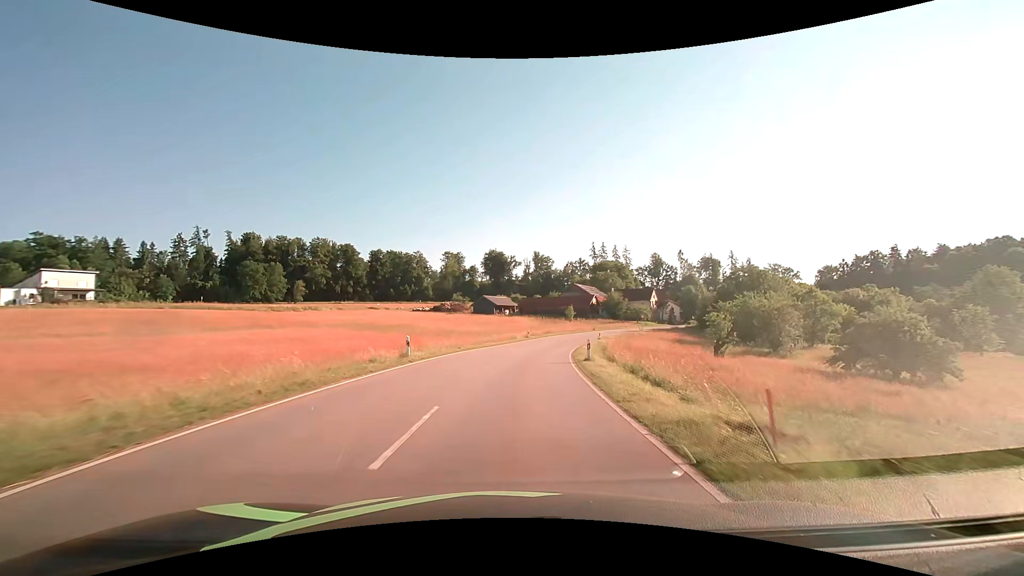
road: tertiary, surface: asphalt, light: Day
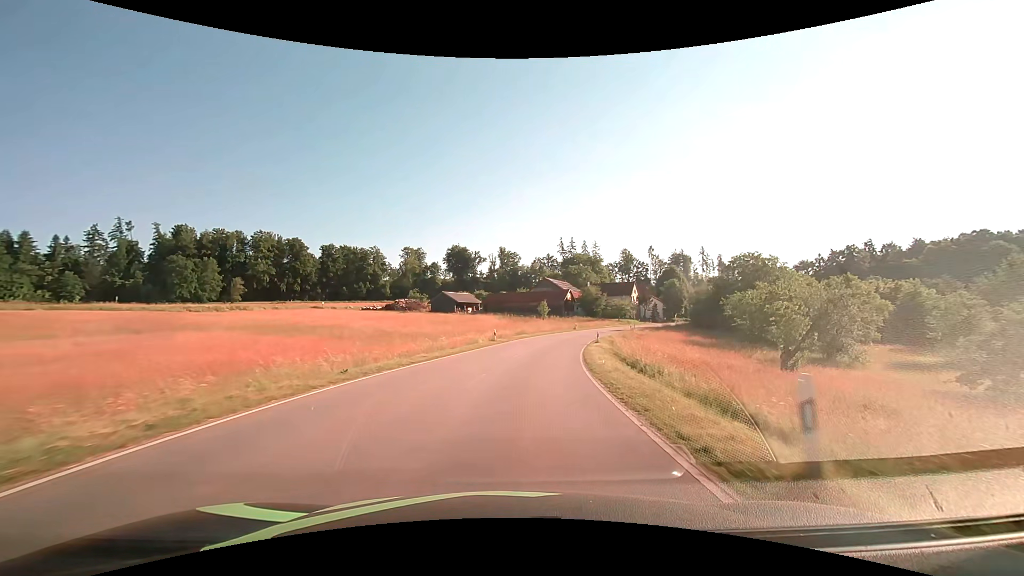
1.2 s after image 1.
(+0.5, +17.5) m; +4°
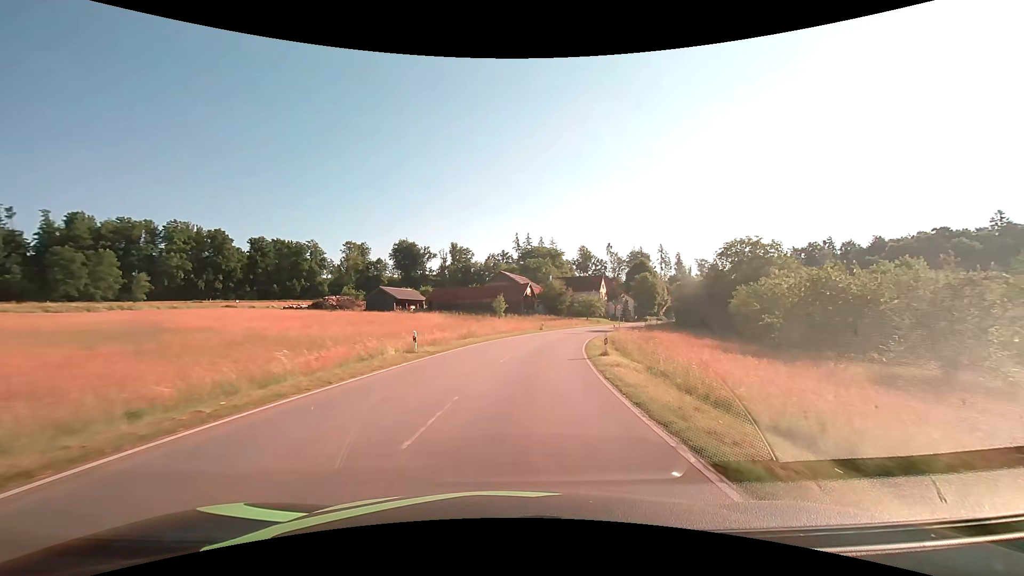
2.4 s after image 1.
(+0.8, +17.9) m; +5°
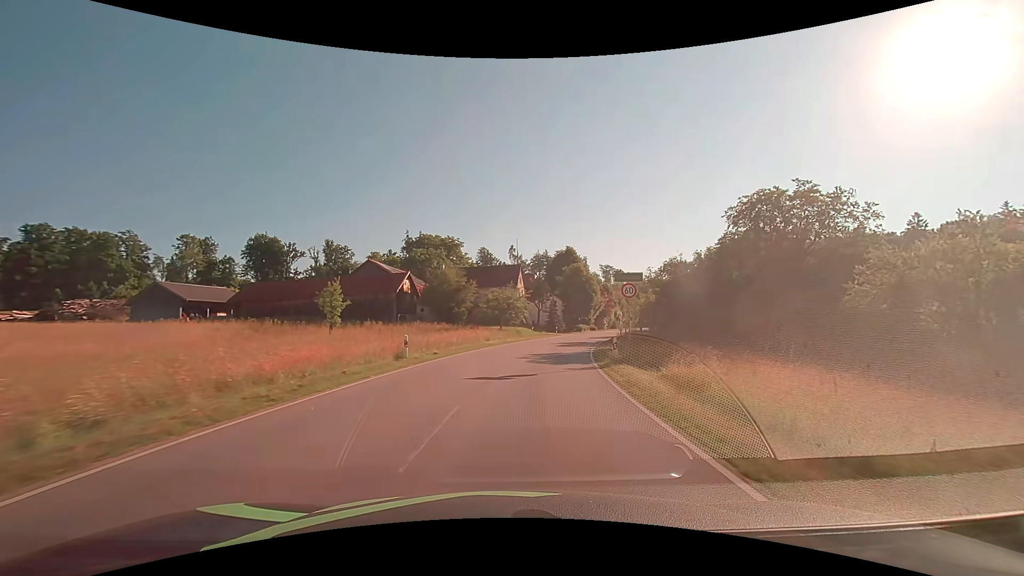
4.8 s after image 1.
(+3.5, +36.0) m; +12°
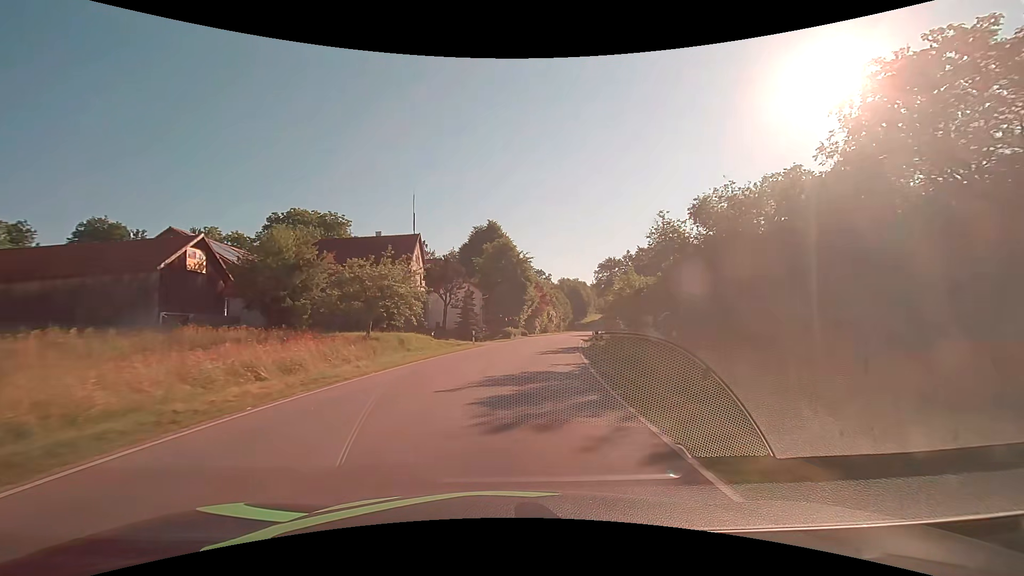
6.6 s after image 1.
(+2.3, +26.0) m; +10°
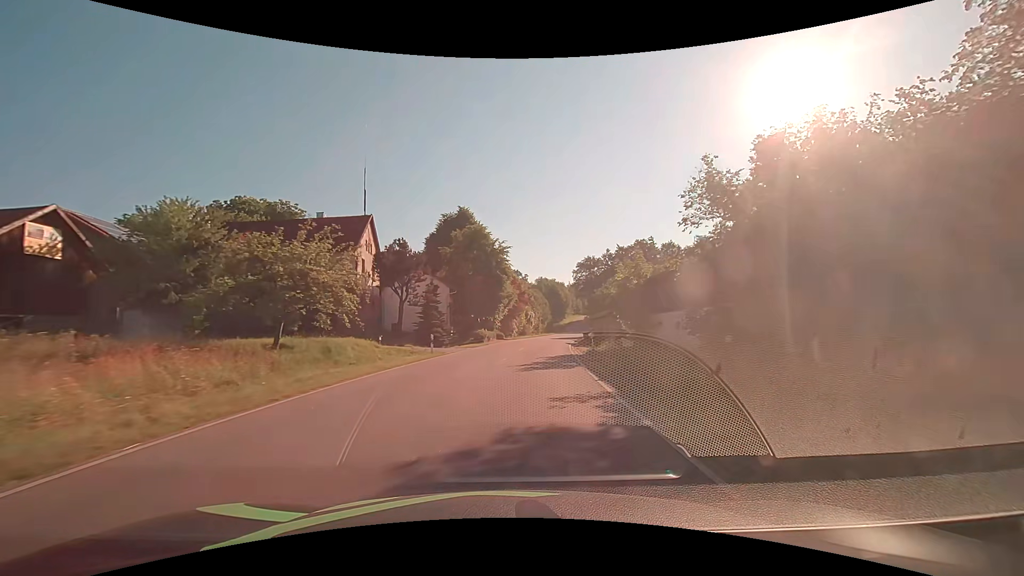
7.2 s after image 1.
(+0.2, +8.5) m; +3°
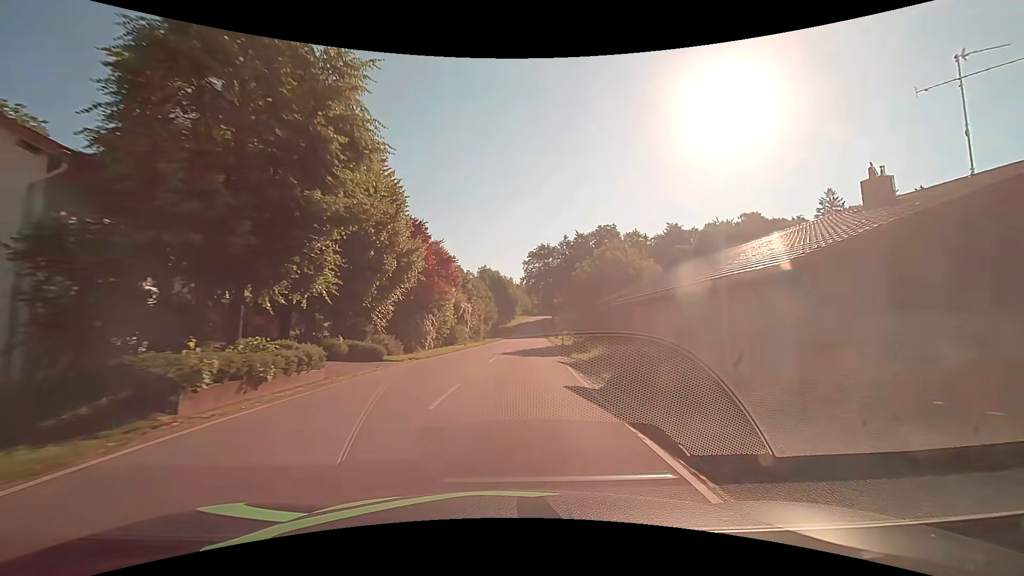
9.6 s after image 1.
(+2.4, +33.4) m; +6°
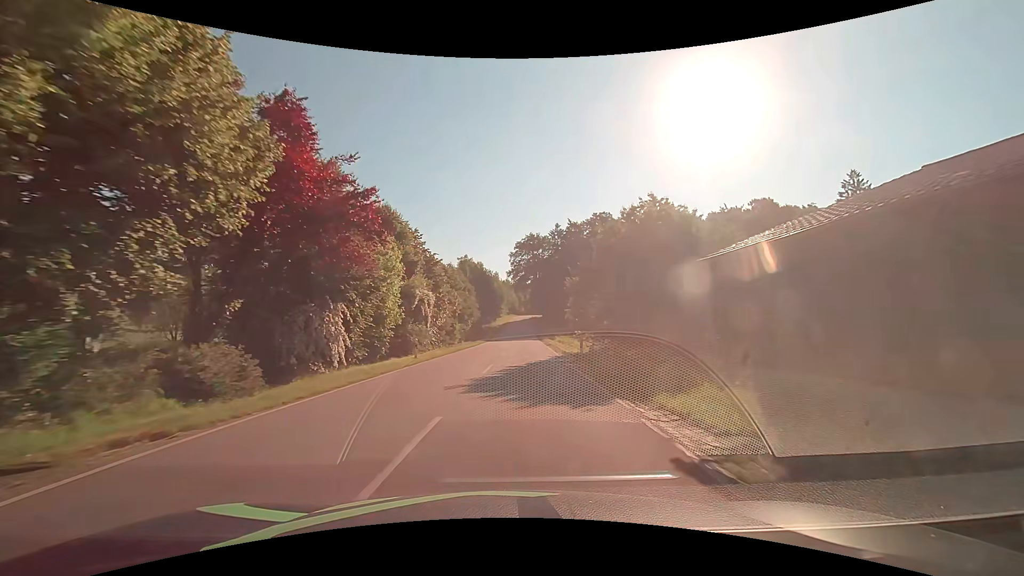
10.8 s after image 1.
(+0.3, +16.6) m; +2°
(0, +10) (0, +20) (+1, +30) (+1, +40) (+1, +50) (+2, +60) (+2, +70) (+3, +80) (+3, +90) (+3, +100) m
